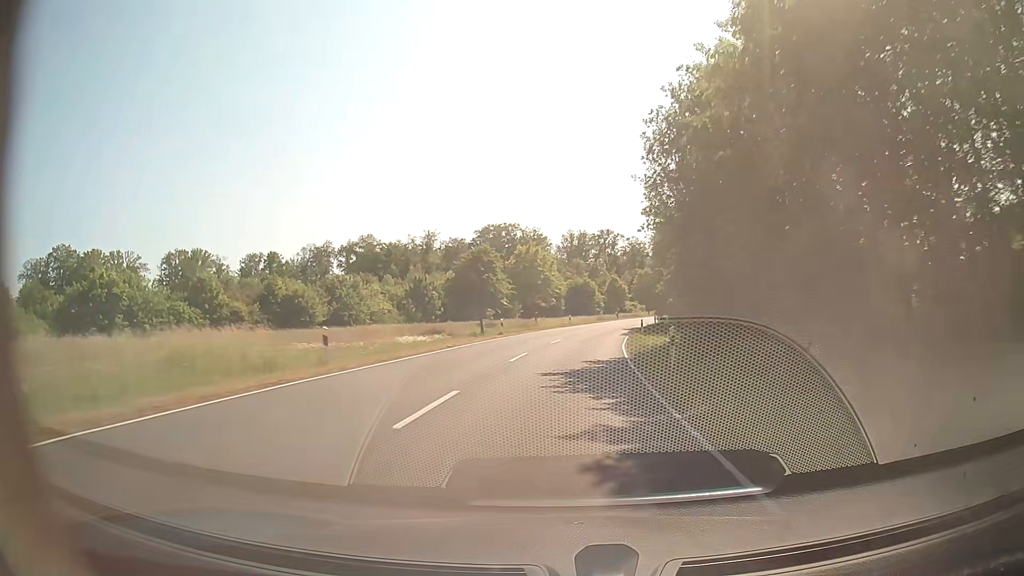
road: secondary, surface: asphalt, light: Day
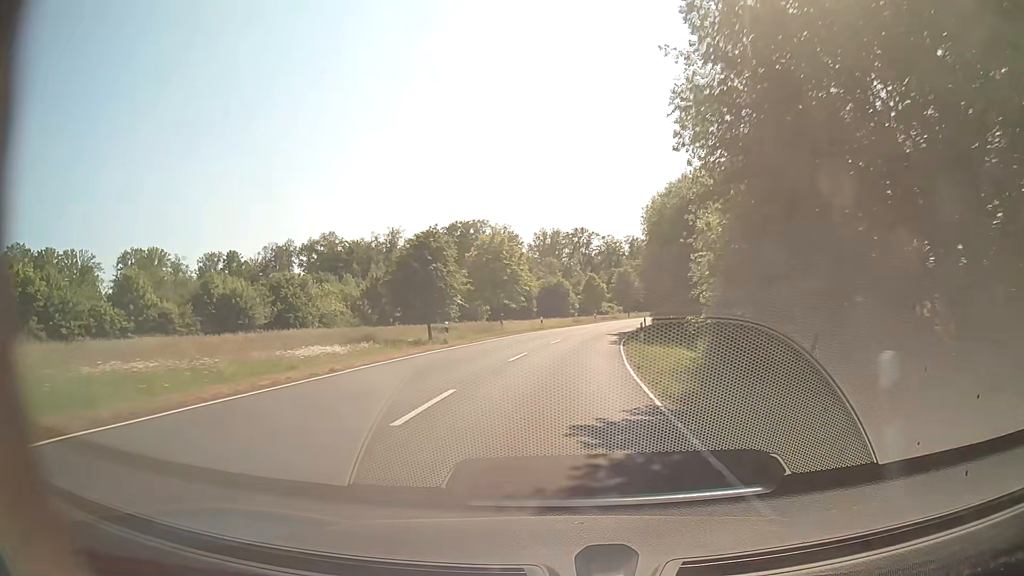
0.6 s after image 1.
(+0.3, +11.7) m; +3°
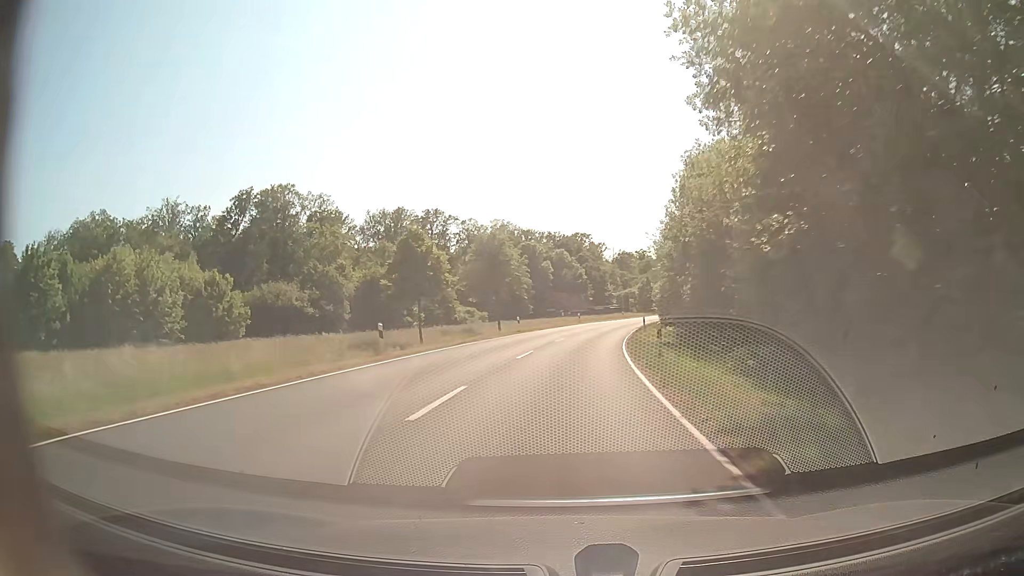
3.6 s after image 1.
(+5.6, +59.6) m; +11°
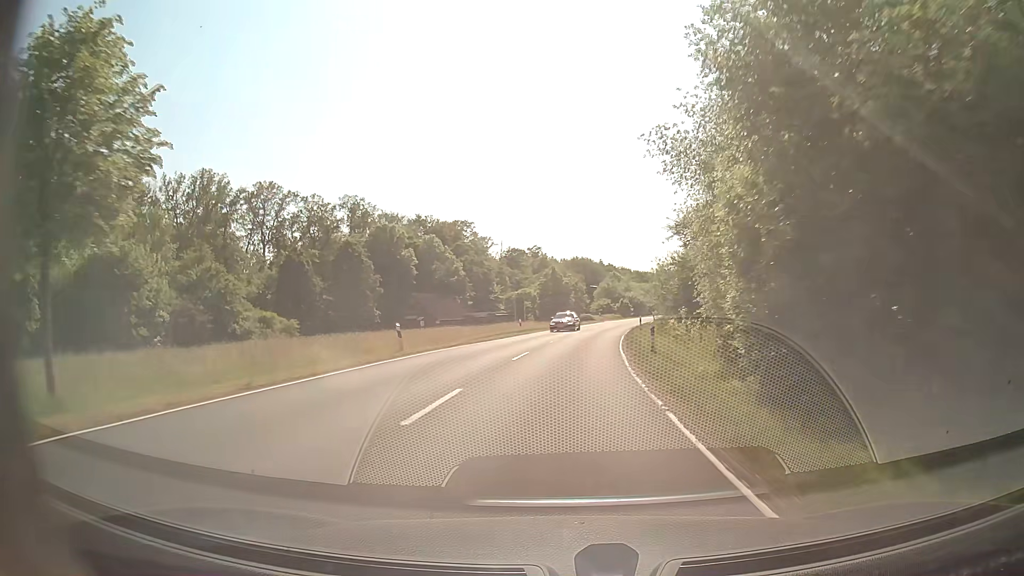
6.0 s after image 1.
(+3.8, +48.2) m; +9°
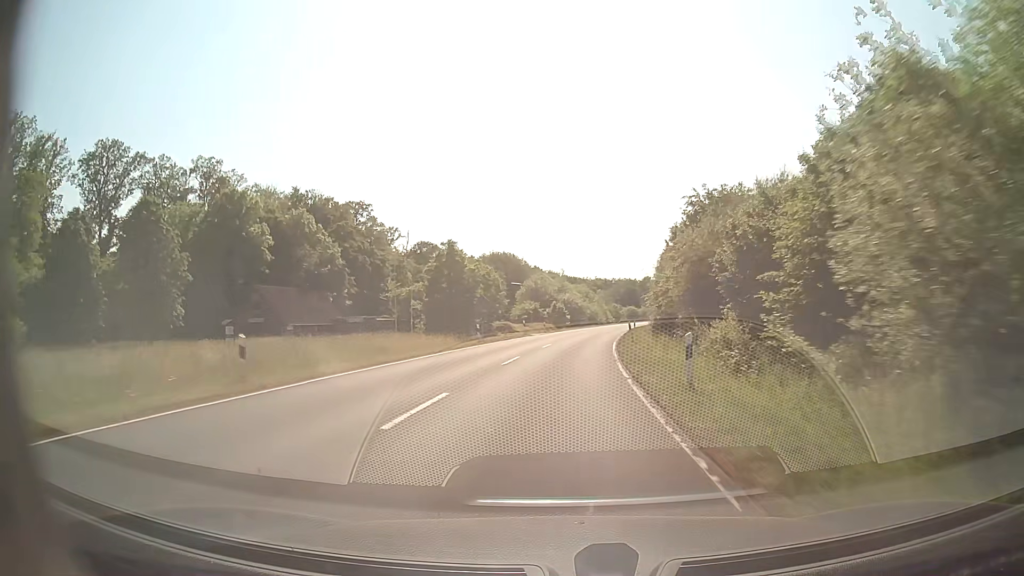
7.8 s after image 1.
(+2.3, +35.9) m; +7°
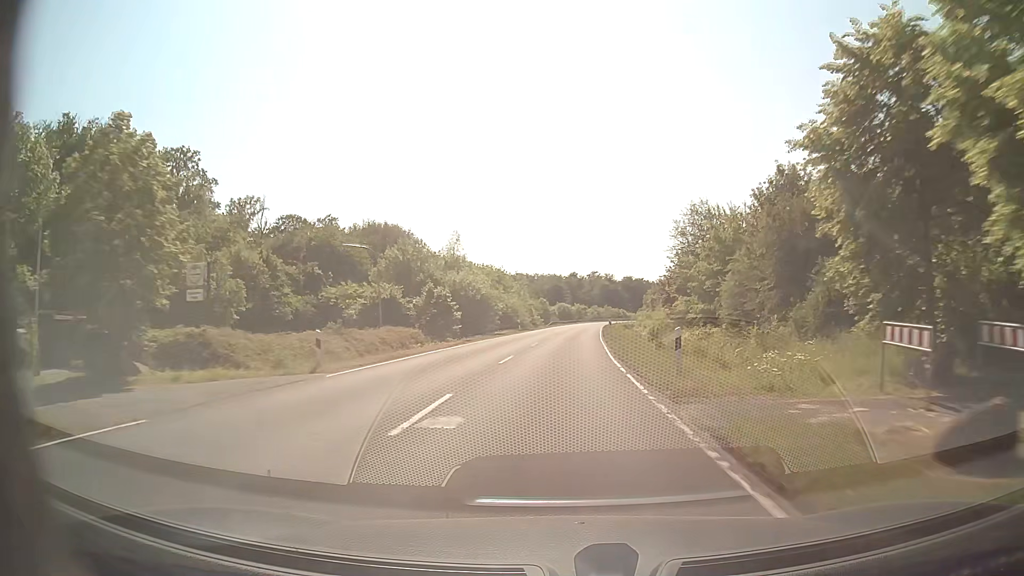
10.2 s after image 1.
(+3.0, +48.5) m; +7°
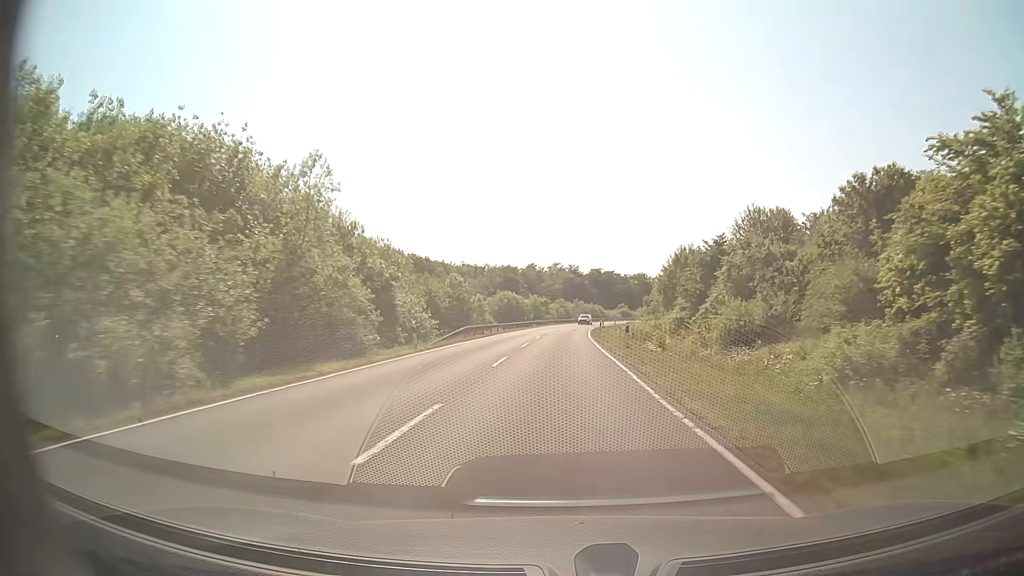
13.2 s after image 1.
(+2.6, +61.7) m; +4°
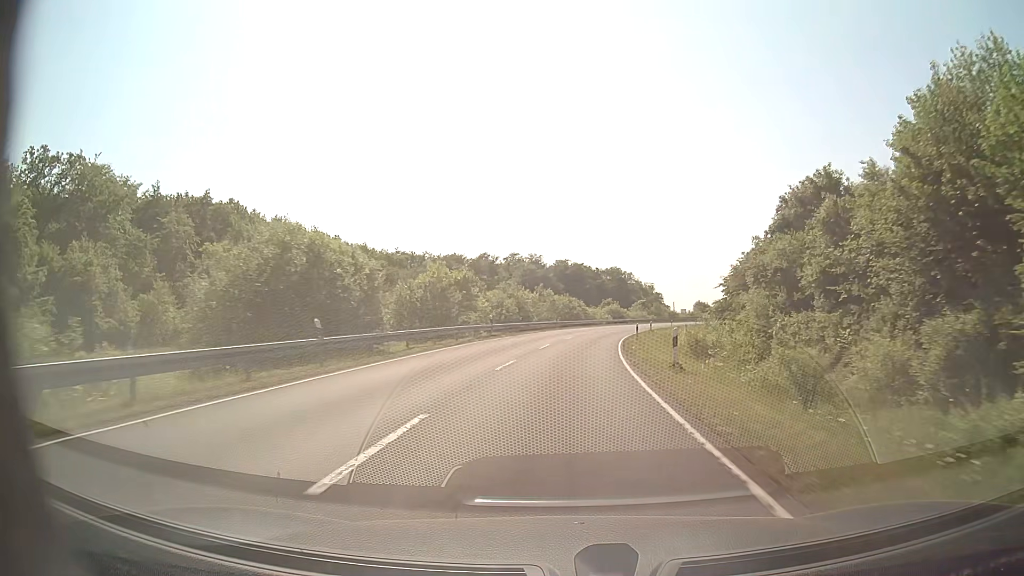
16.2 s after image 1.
(+1.4, +61.2) m; +3°
(0, +10) (+1, +20) (+1, +30) (+2, +40) (+3, +50) (+5, +60) (+7, +69) (+9, +79) (+12, +89) (+15, +98) m
